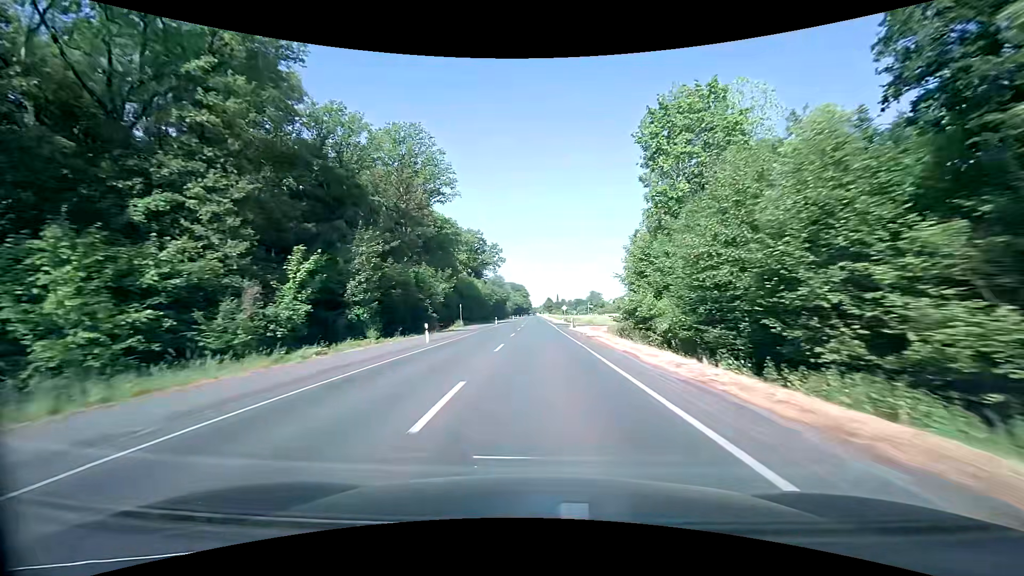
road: secondary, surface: asphalt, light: Day
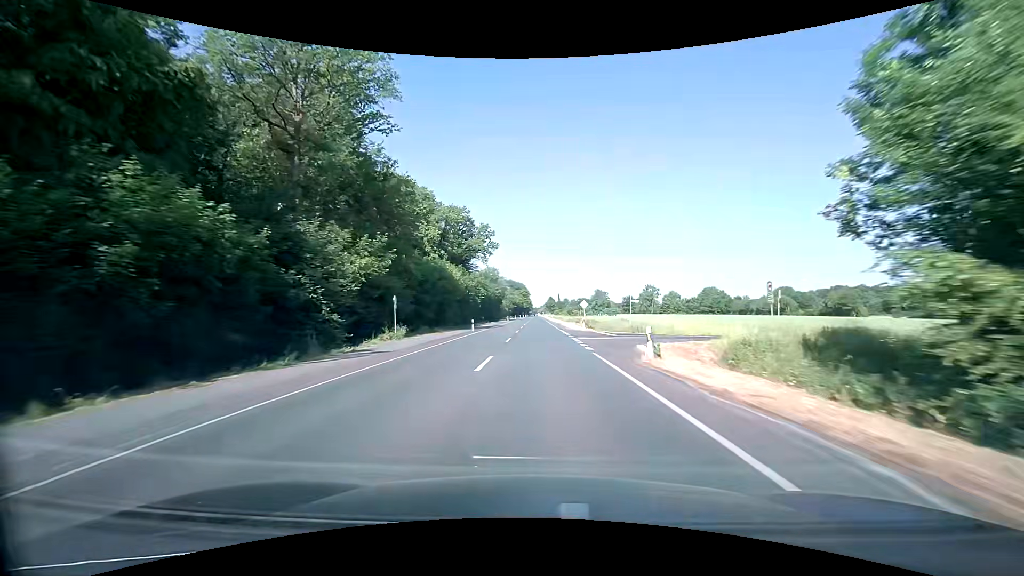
(0.0, +30.1) m; 0°
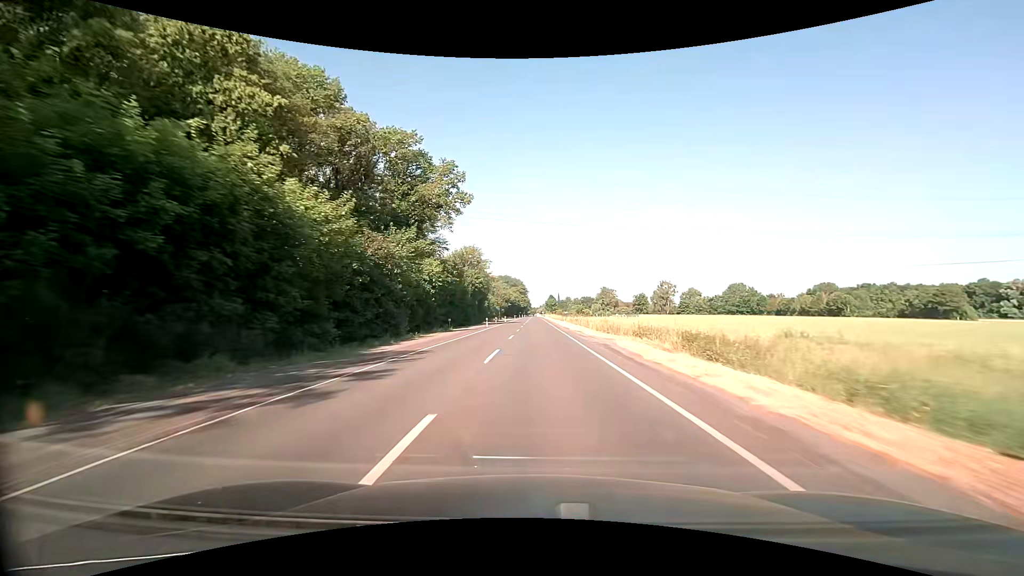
(-0.1, +45.2) m; 0°
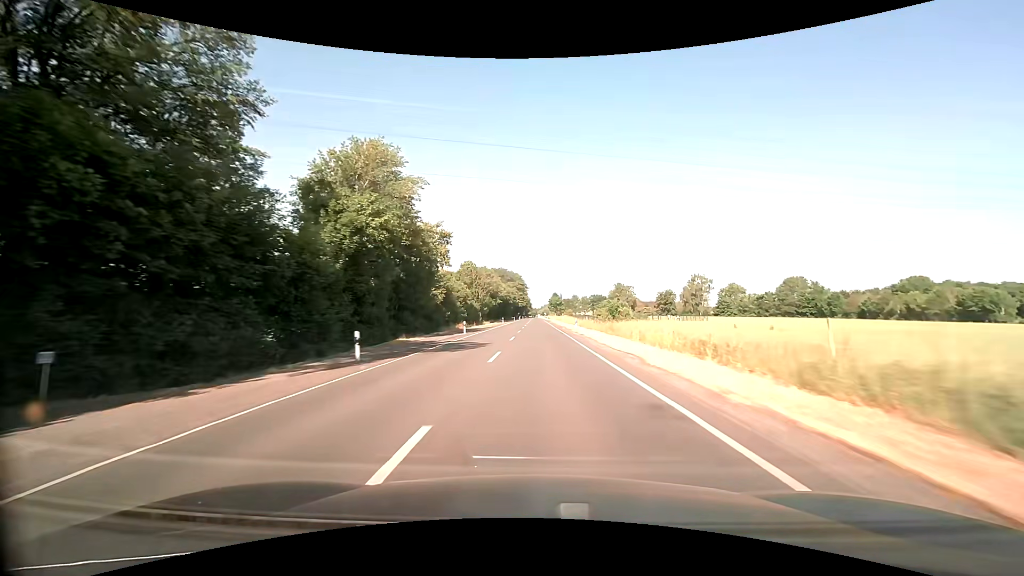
(-0.1, +60.8) m; 0°
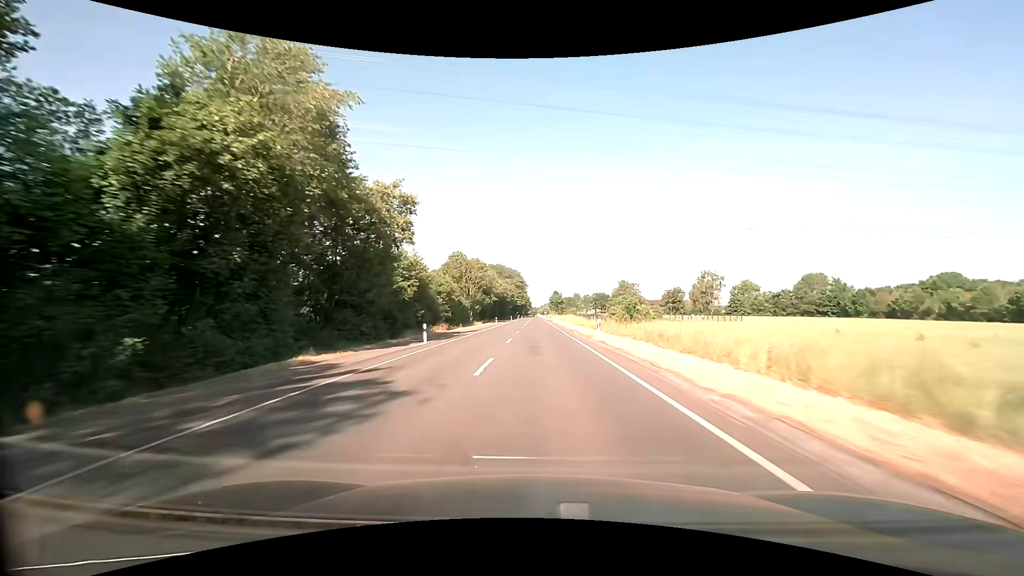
(0.0, +15.3) m; 0°
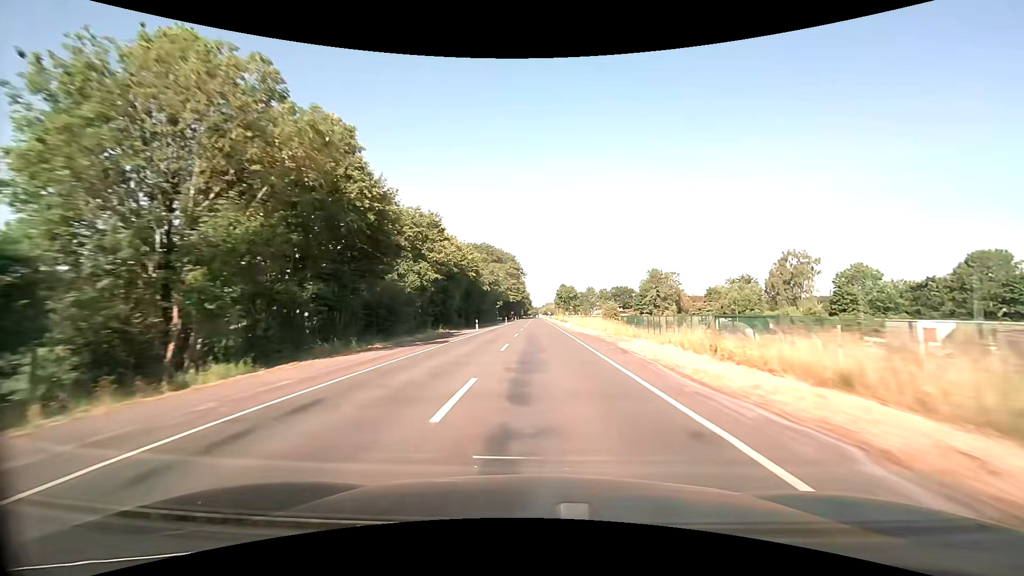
(-0.1, +76.8) m; 0°
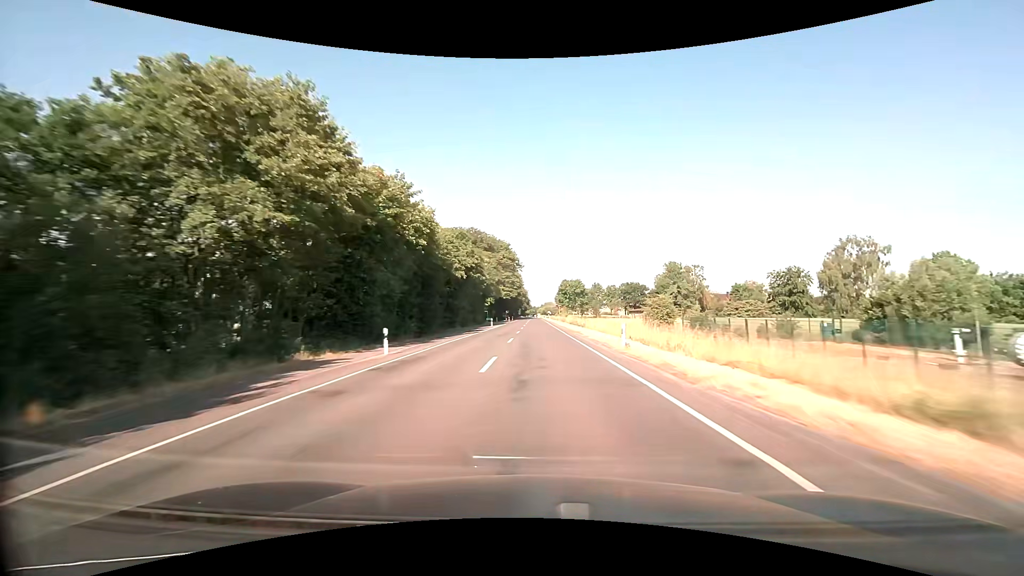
(0.0, +30.9) m; 0°
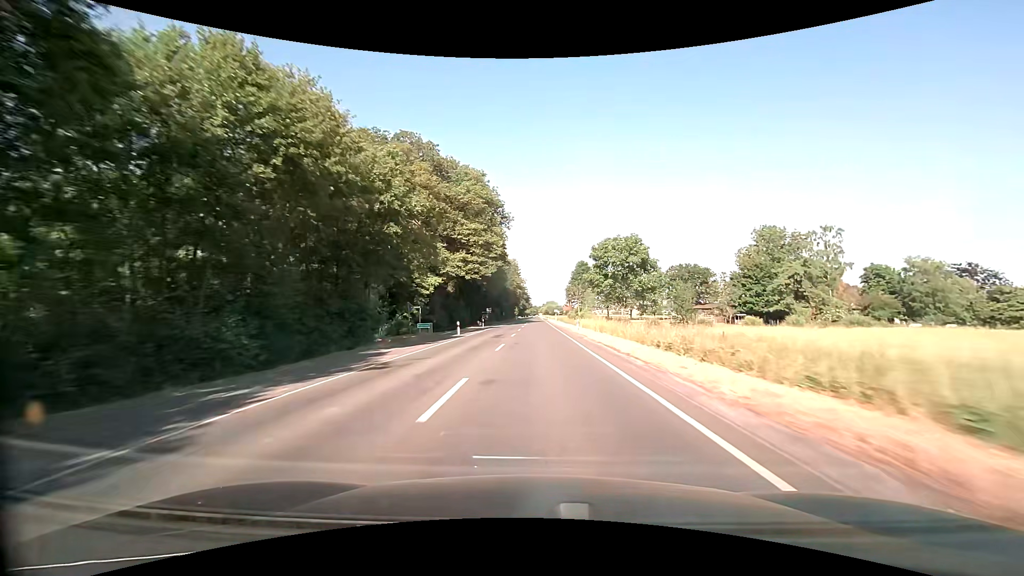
(+0.1, +77.5) m; 0°
(0, +10) (0, +20) (0, +30) (0, +40) (0, +50) (0, +60) (0, +70) (0, +80) (0, +90) (0, +100) m
